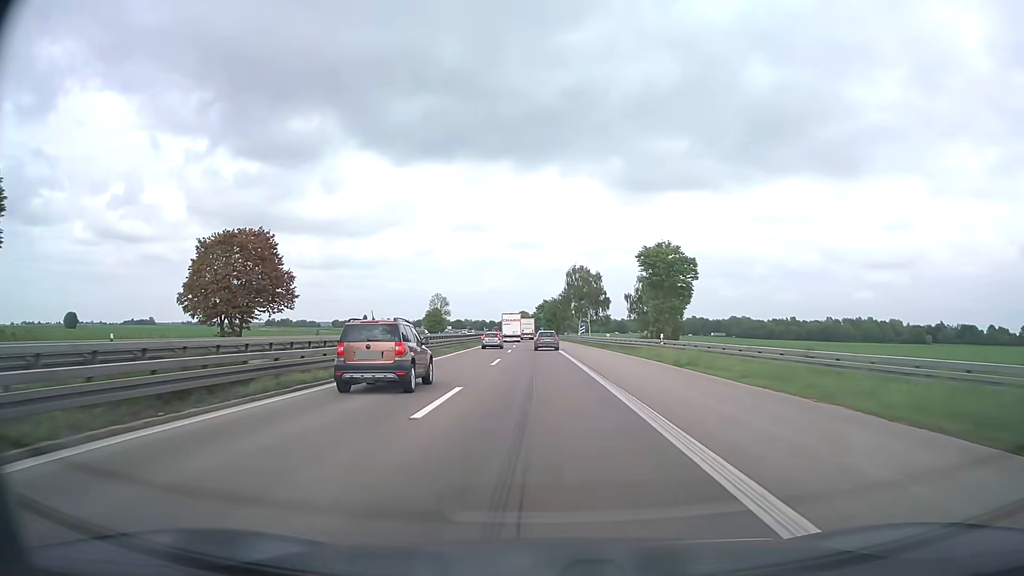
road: motorway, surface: asphalt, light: Day
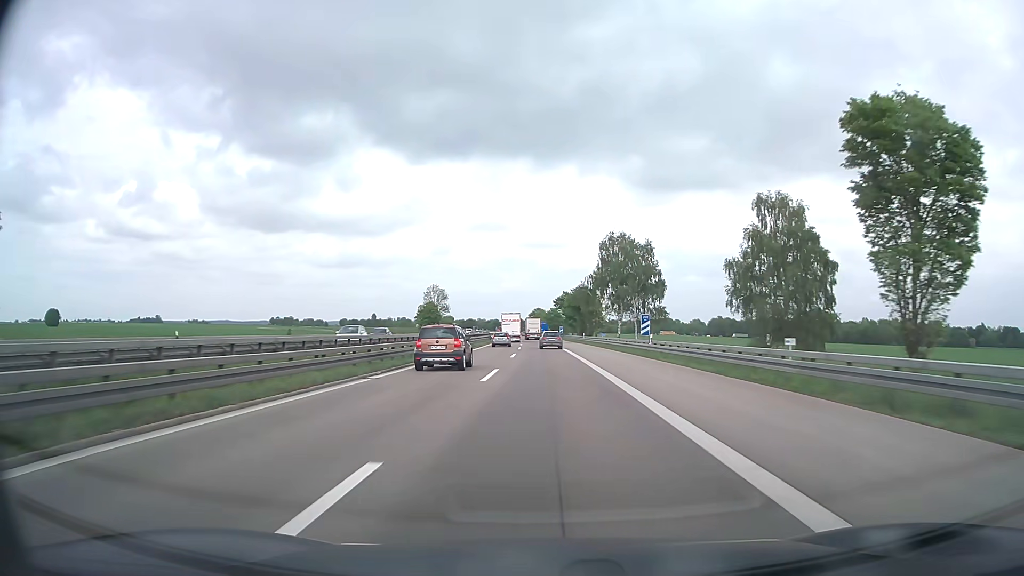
(-0.6, +46.2) m; -1°
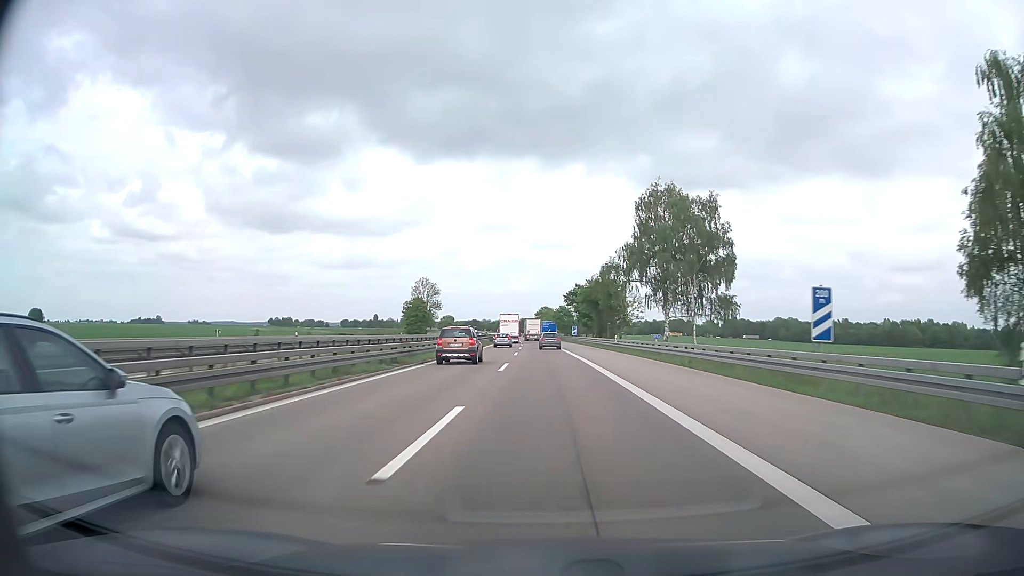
(-0.2, +30.9) m; -1°
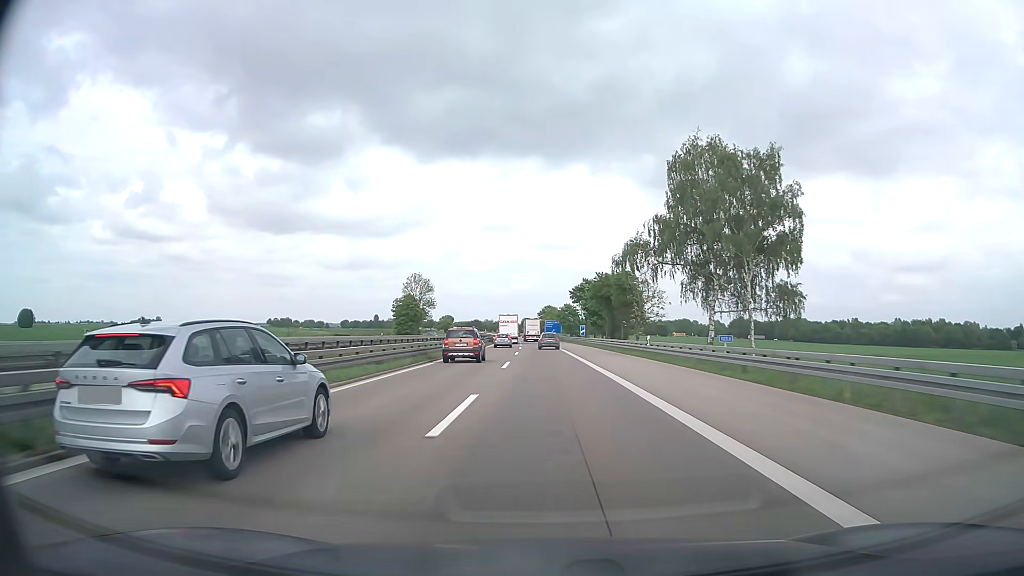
(-0.1, +15.5) m; 0°
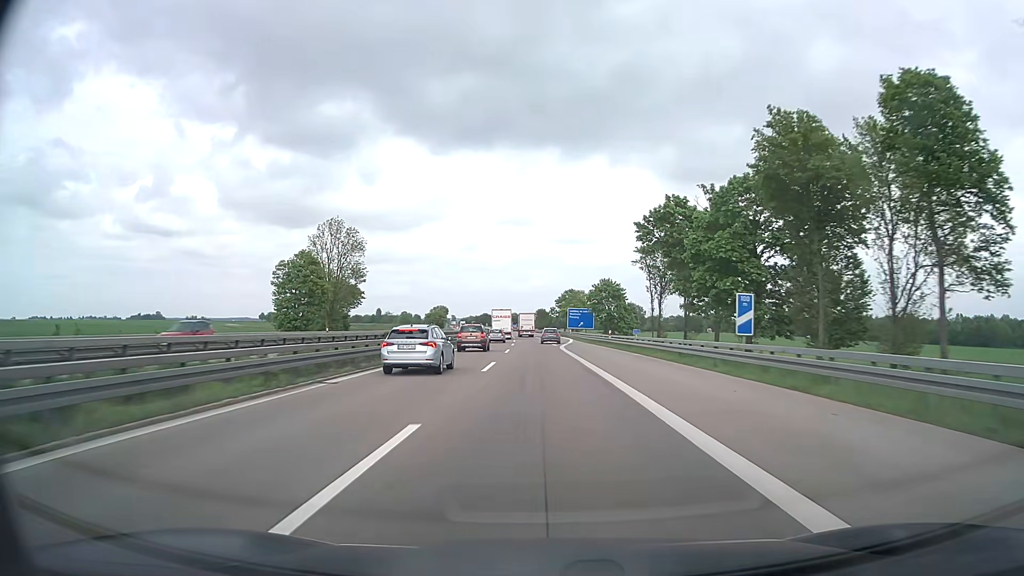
(-0.7, +77.5) m; -1°
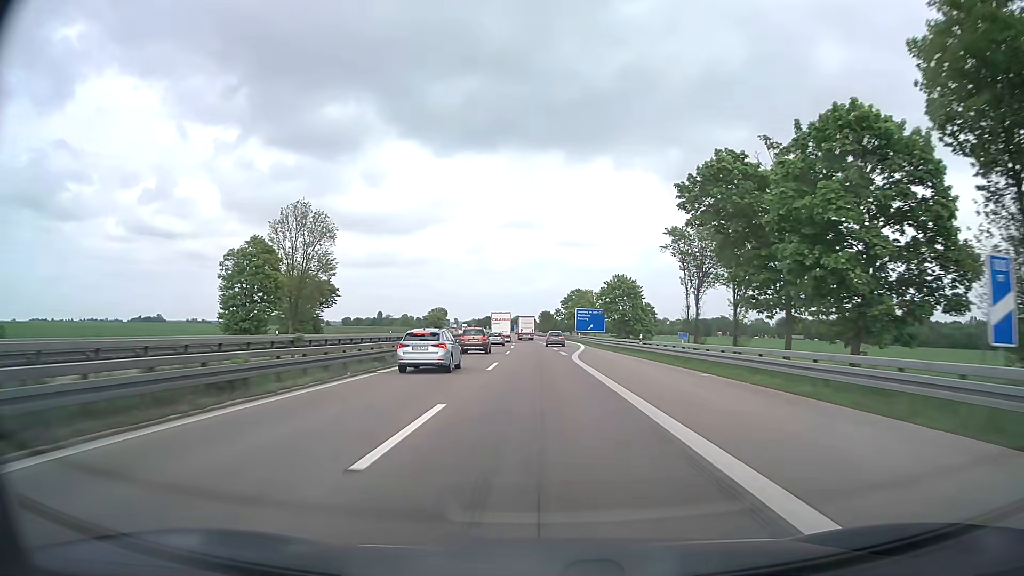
(-0.1, +15.0) m; 0°
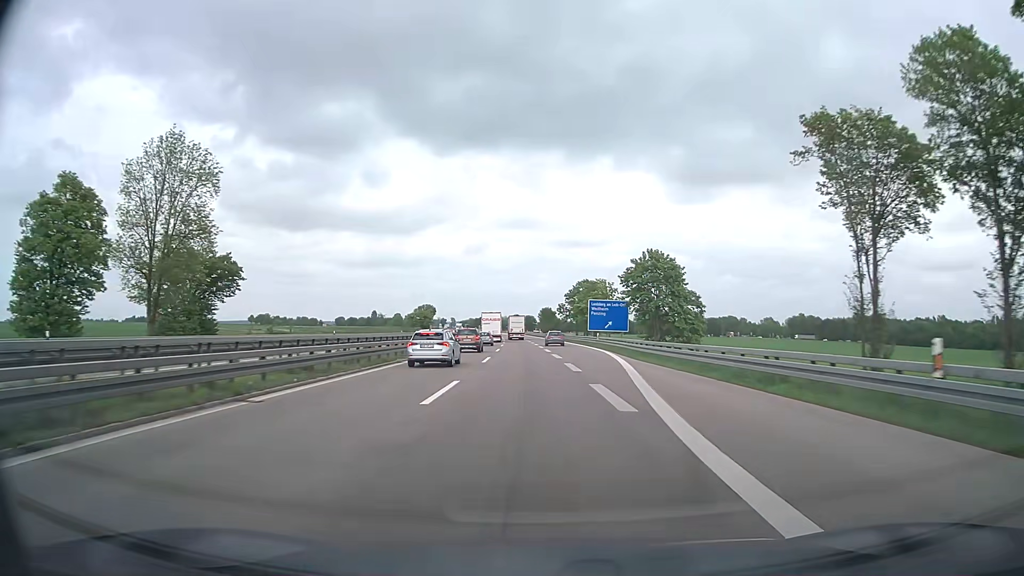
(-0.1, +30.0) m; 0°
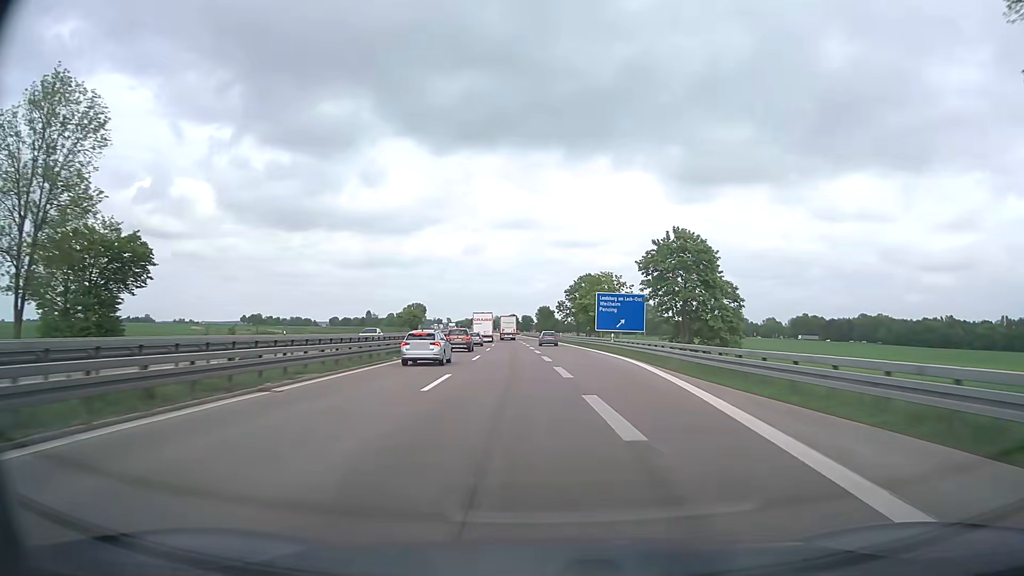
(0.0, +15.1) m; 0°
(0, +10) (0, +20) (0, +30) (0, +40) (0, +50) (0, +60) (0, +70) (-1, +80) (-1, +90) (-2, +100) m
